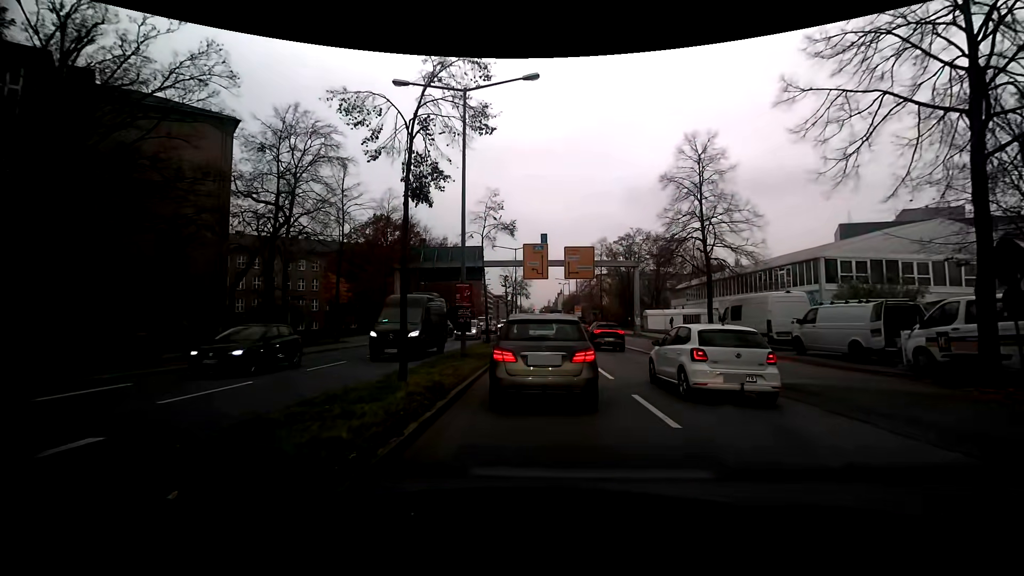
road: secondary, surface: asphalt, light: Day
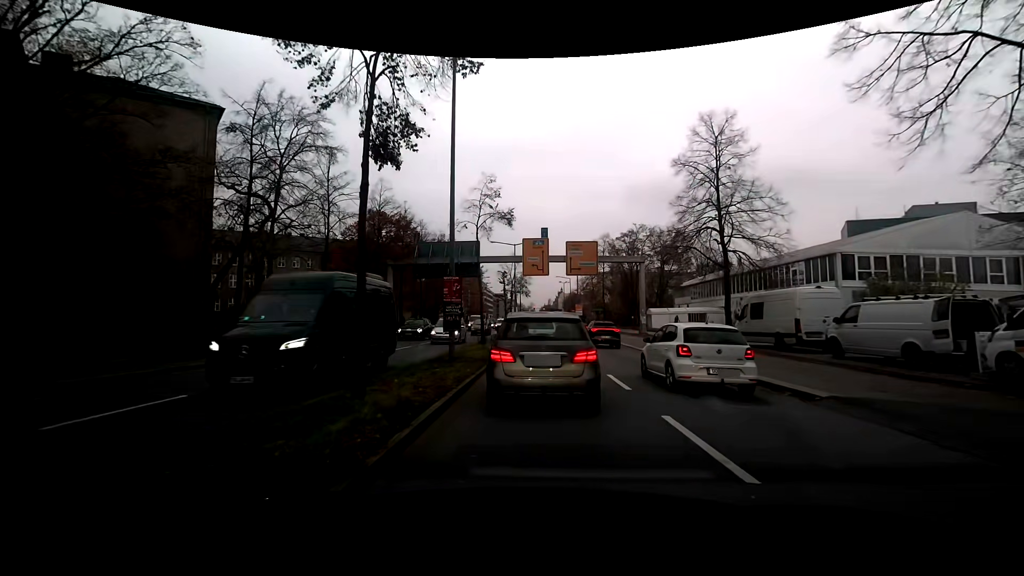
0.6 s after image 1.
(0.0, +2.4) m; -1°
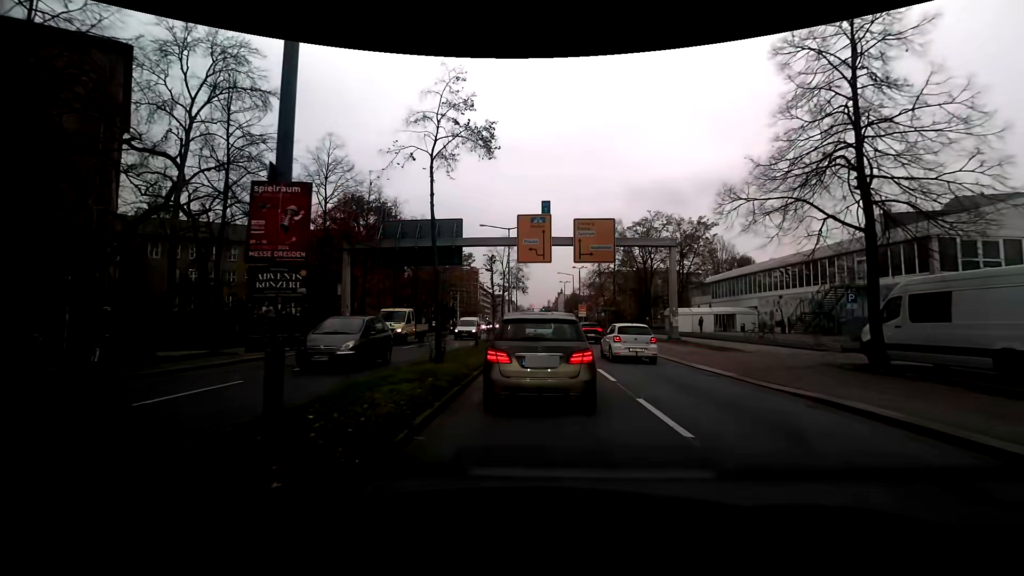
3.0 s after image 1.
(0.0, +10.3) m; -1°
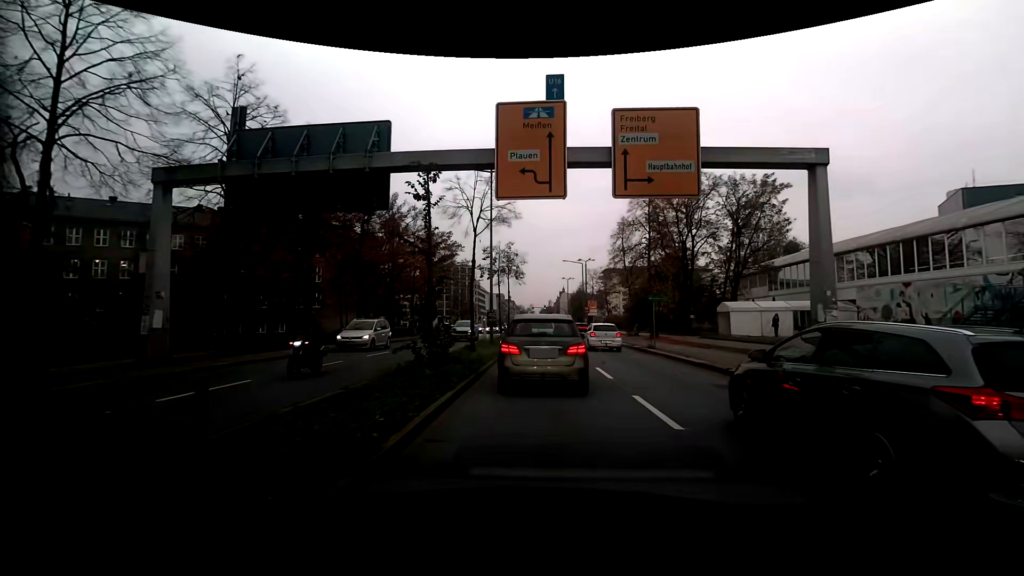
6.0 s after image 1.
(+0.4, +17.8) m; +1°
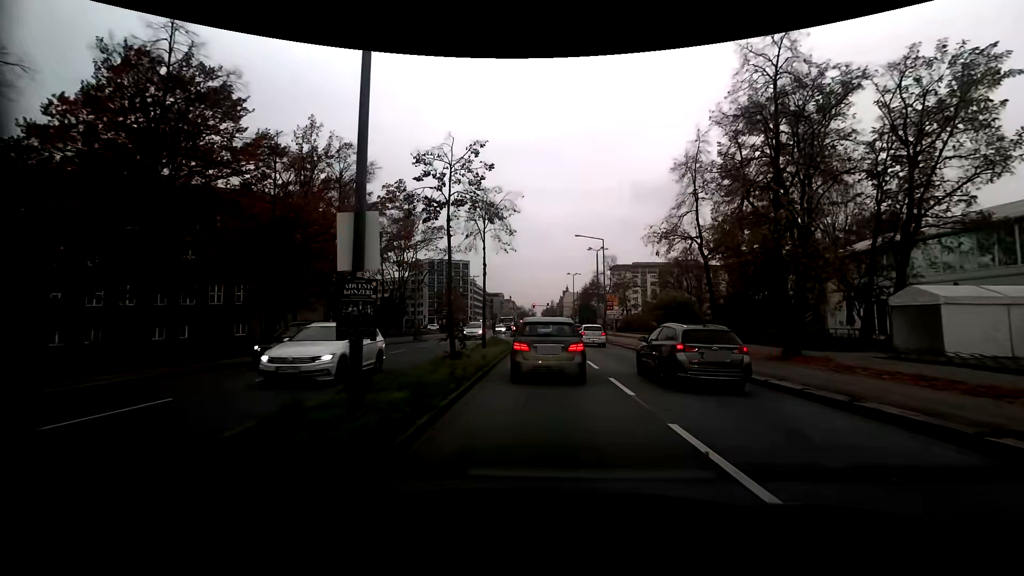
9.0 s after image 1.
(+0.2, +20.8) m; -1°
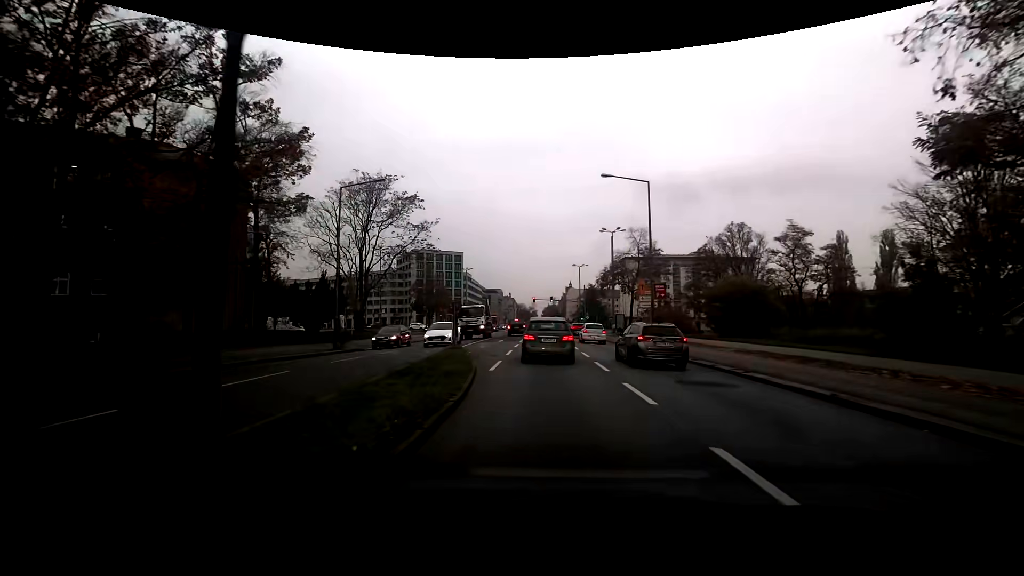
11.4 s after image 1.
(+0.3, +19.6) m; +1°
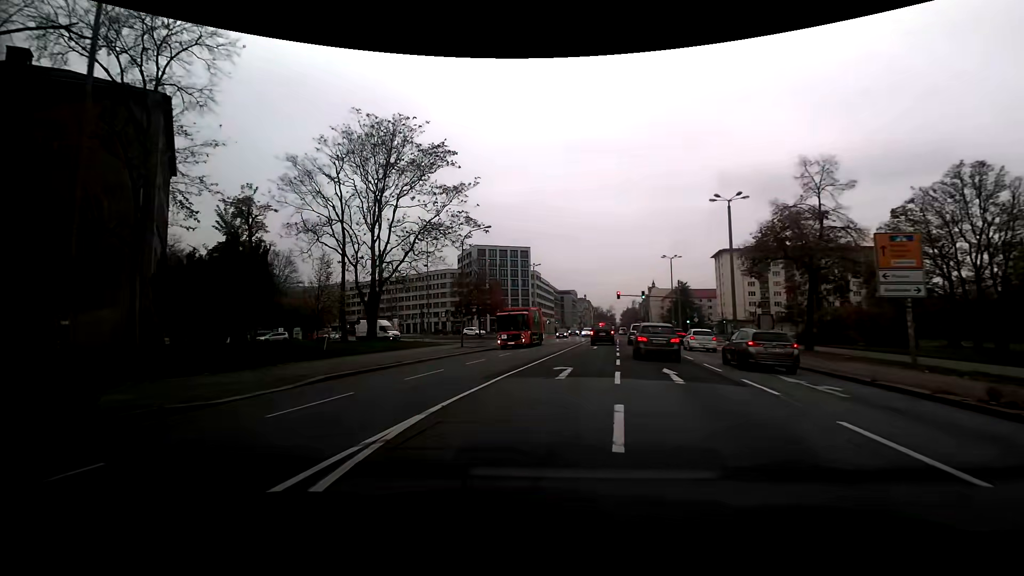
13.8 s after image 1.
(-1.0, +21.1) m; -8°
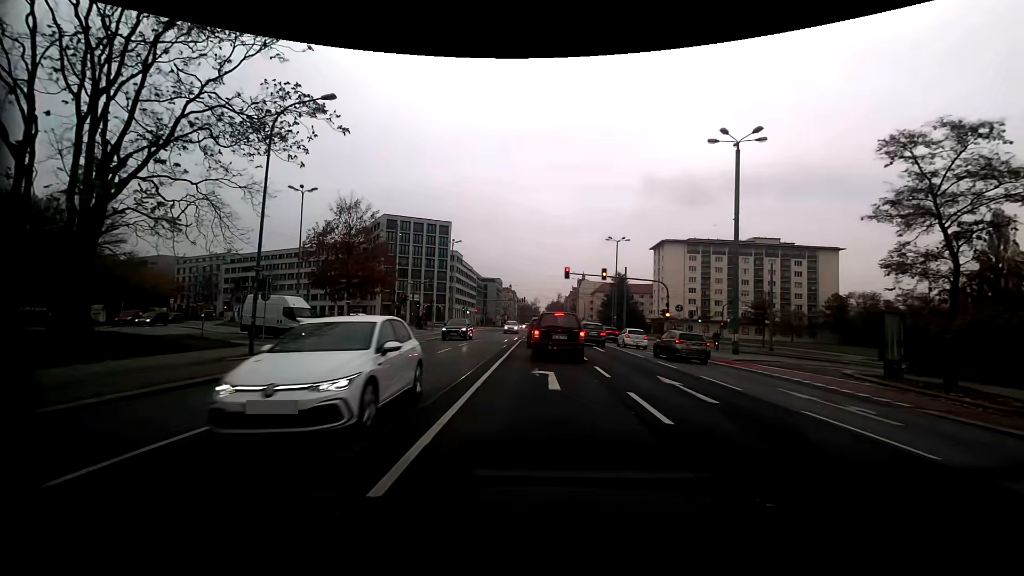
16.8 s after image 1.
(+1.3, +22.1) m; +9°
(0, +10) (0, +20) (0, +30) (0, +40) (0, +50) (0, +60) (-1, +70) (-4, +79) (-9, +88) (-17, +94) m
